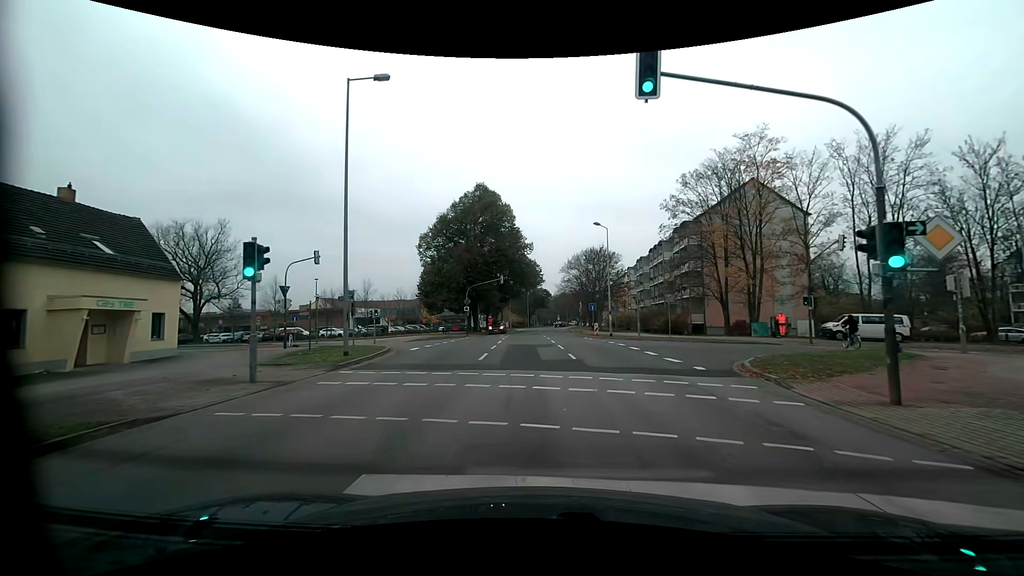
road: residential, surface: asphalt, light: Day
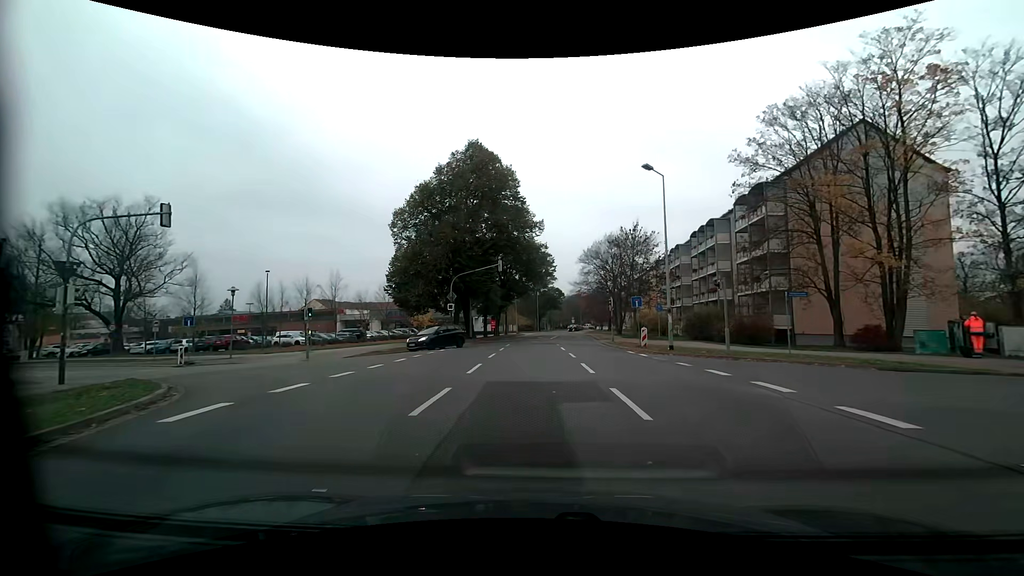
(0.0, +15.8) m; -1°
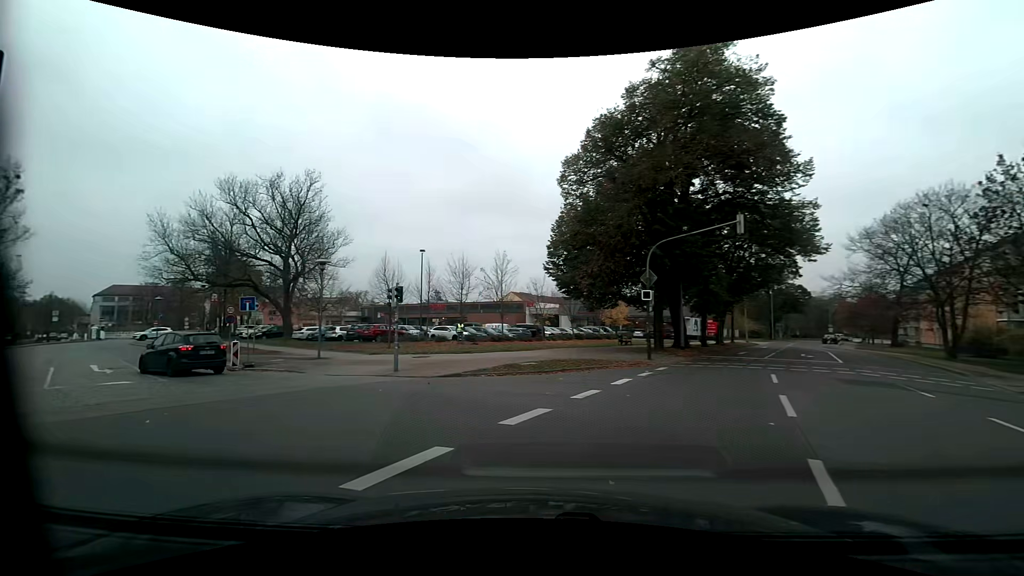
(-1.6, +15.9) m; -23°
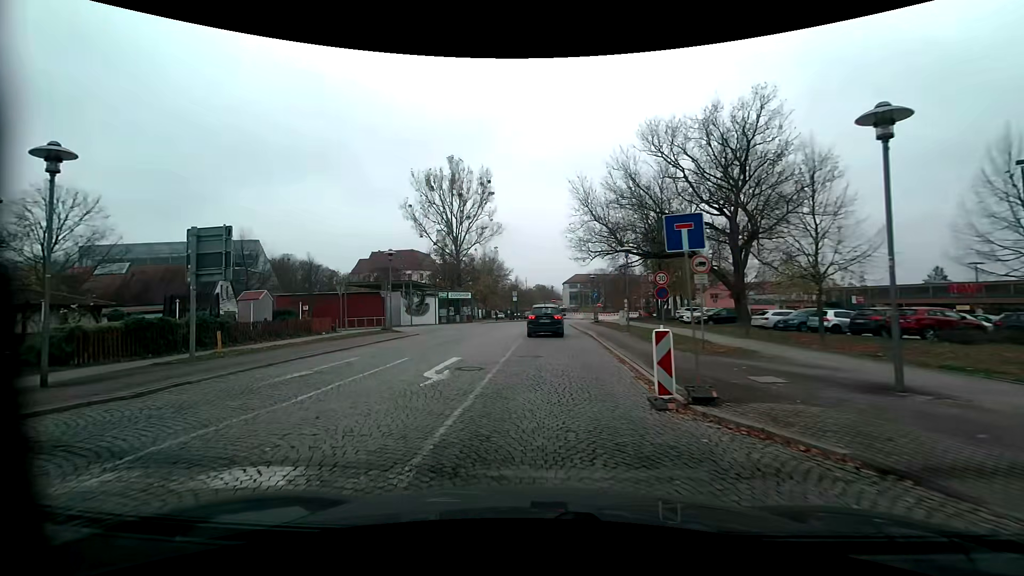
(-6.8, +14.4) m; -47°
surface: sett
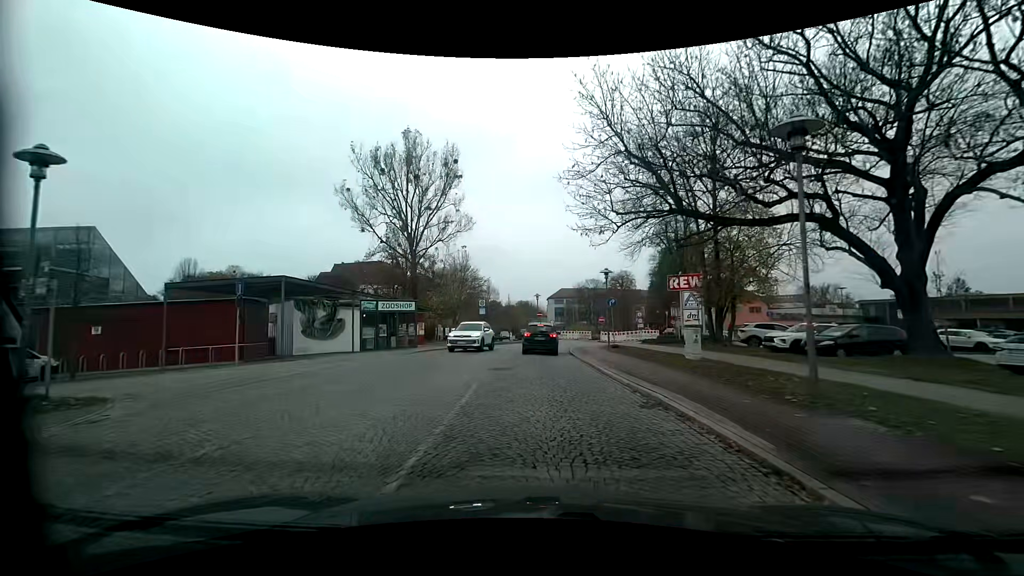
(+0.2, +20.4) m; +2°
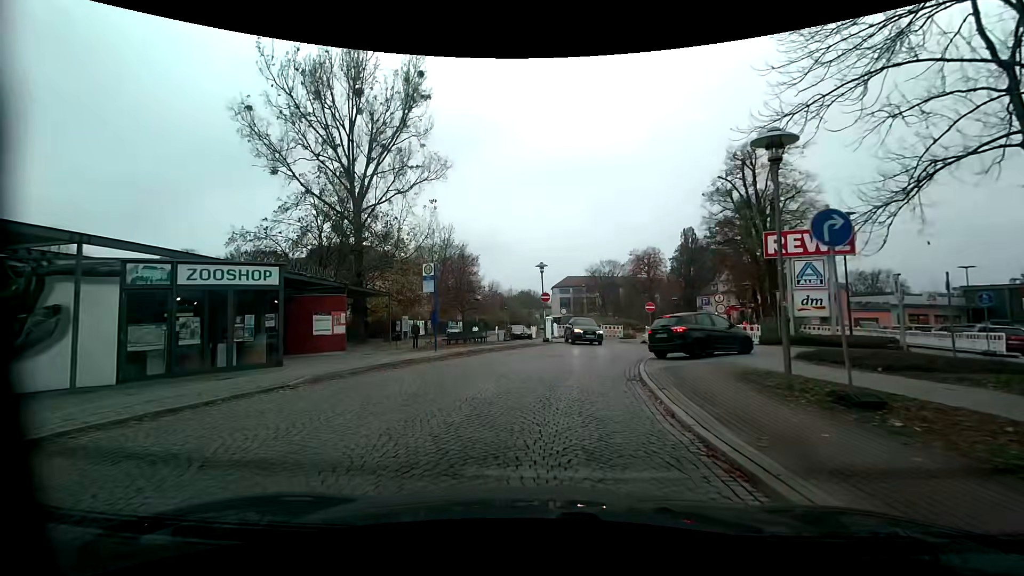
(-0.4, +20.9) m; 0°
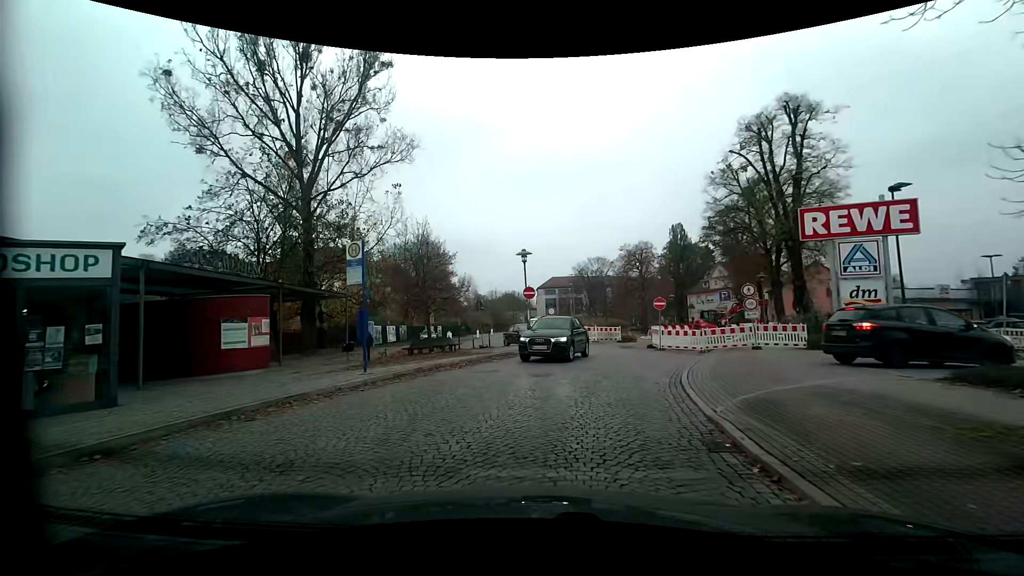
(-0.1, +6.2) m; 0°
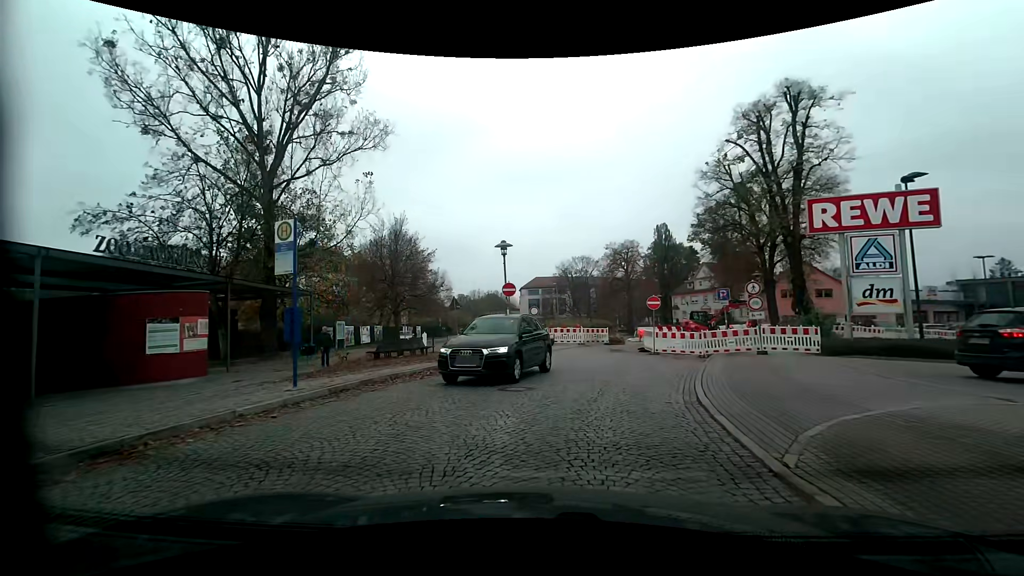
(0.0, +2.6) m; 0°
